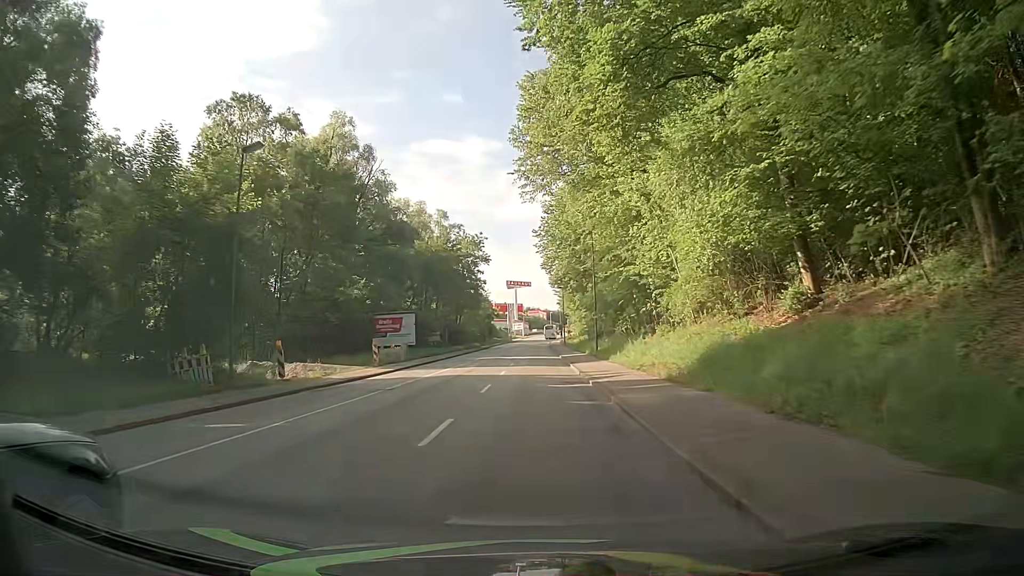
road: tertiary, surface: asphalt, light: Day
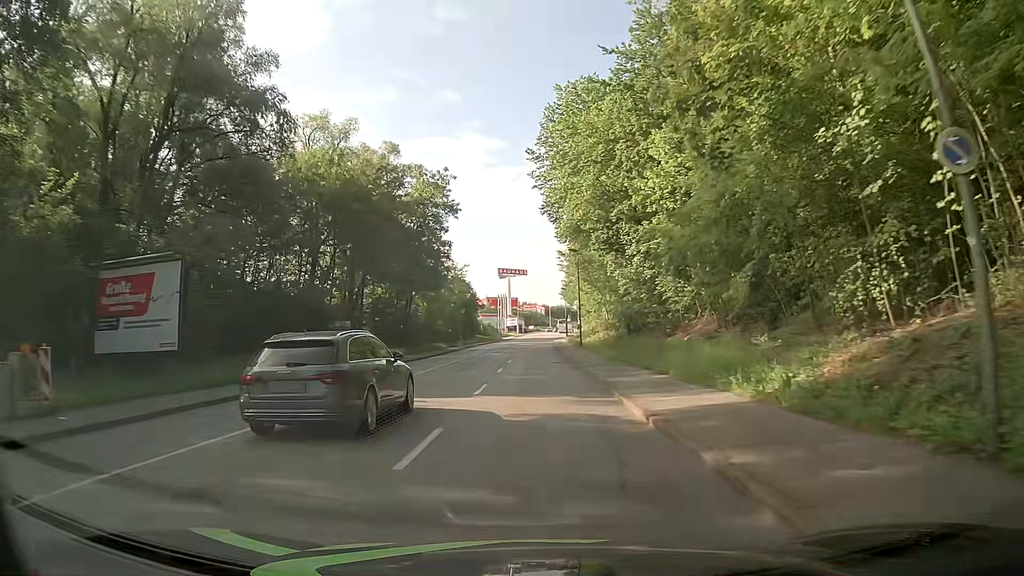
(-0.1, +38.0) m; 0°
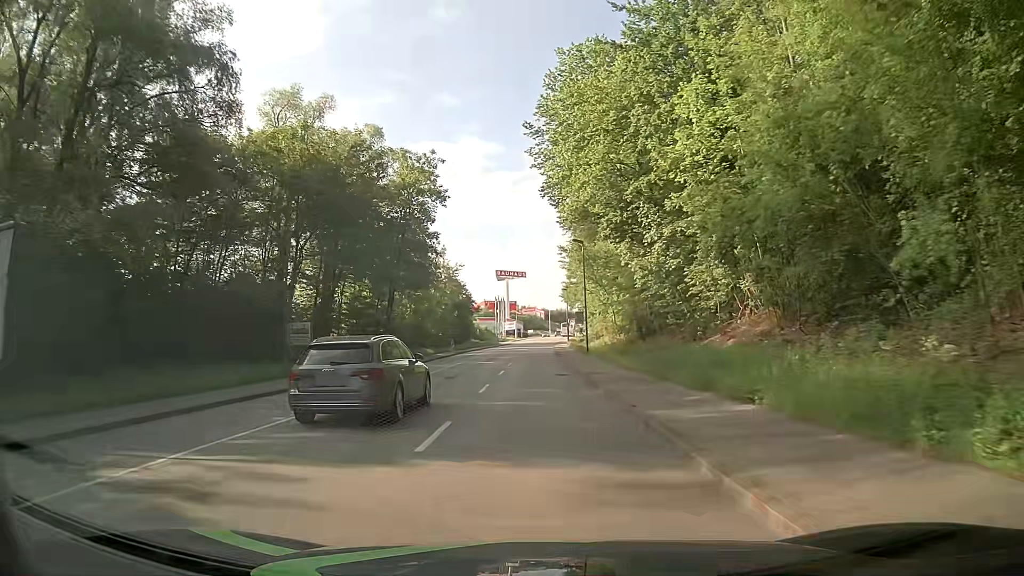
(0.0, +7.6) m; -1°
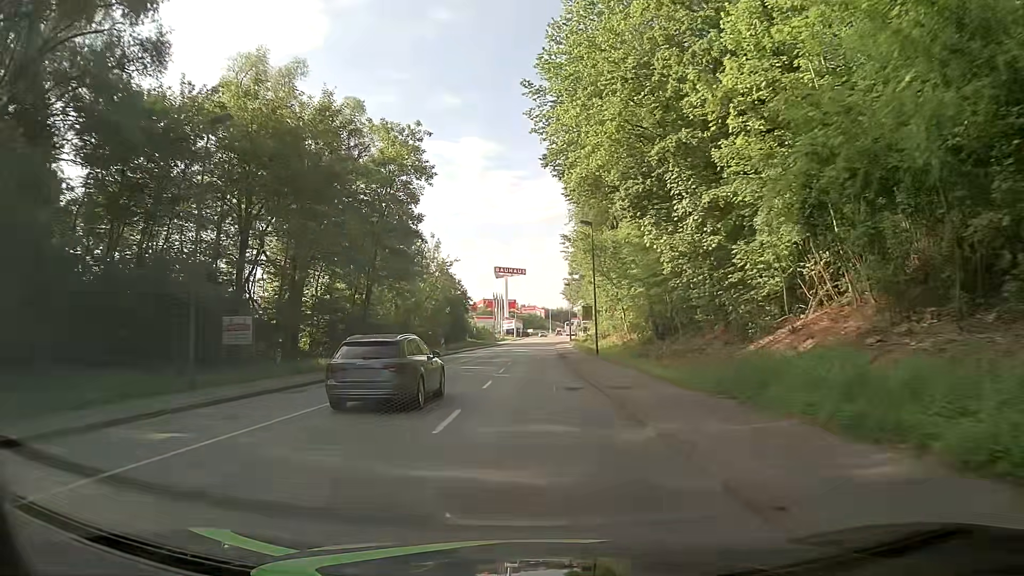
(+0.1, +7.6) m; +1°
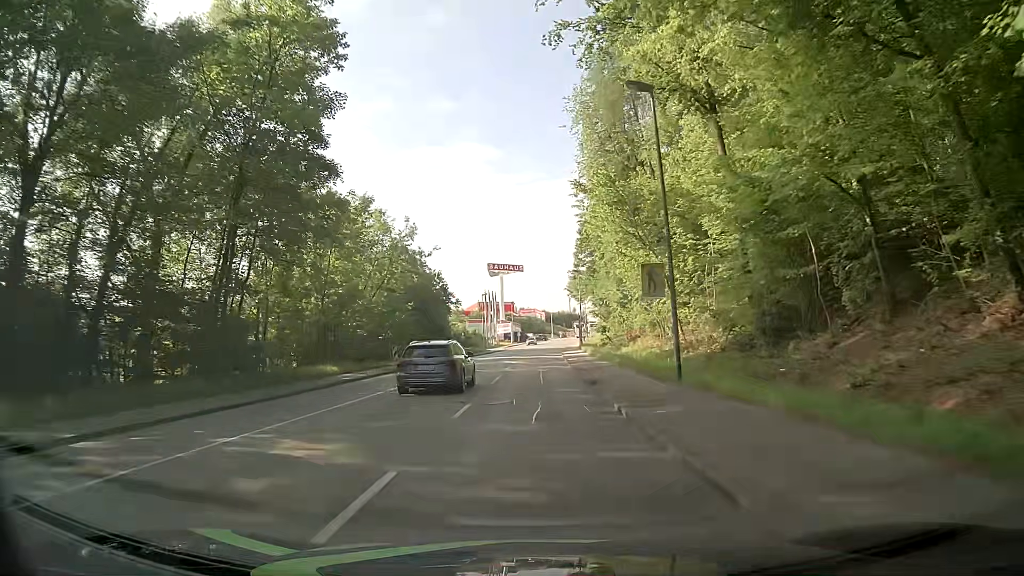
(-0.2, +22.8) m; -1°
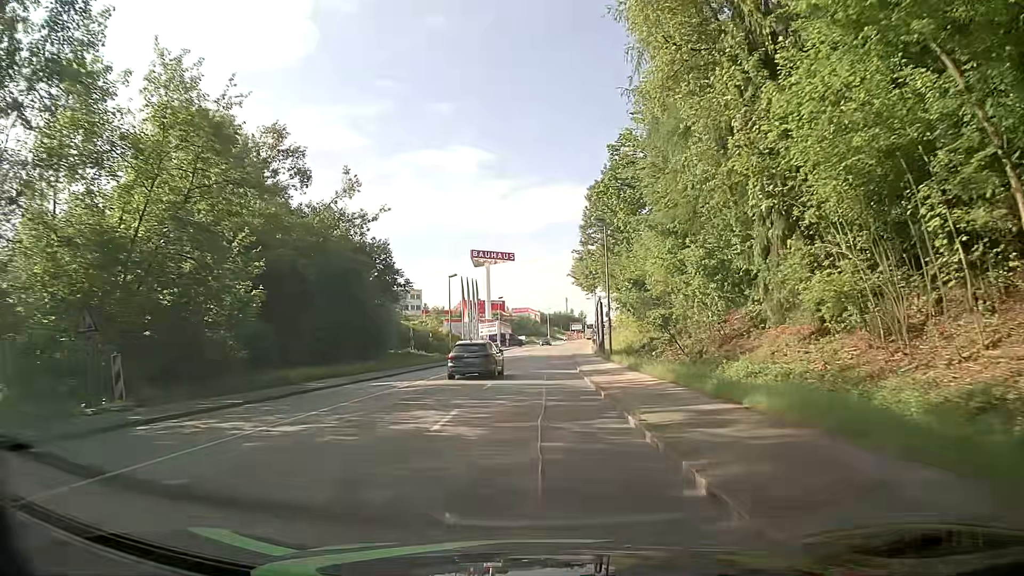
(+0.3, +30.4) m; +1°
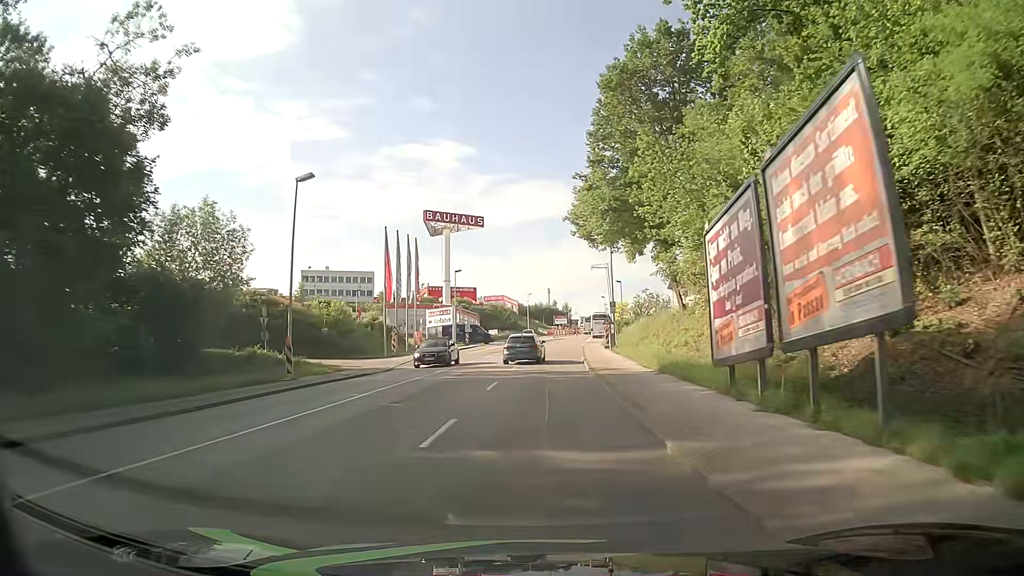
(+0.6, +38.0) m; +2°
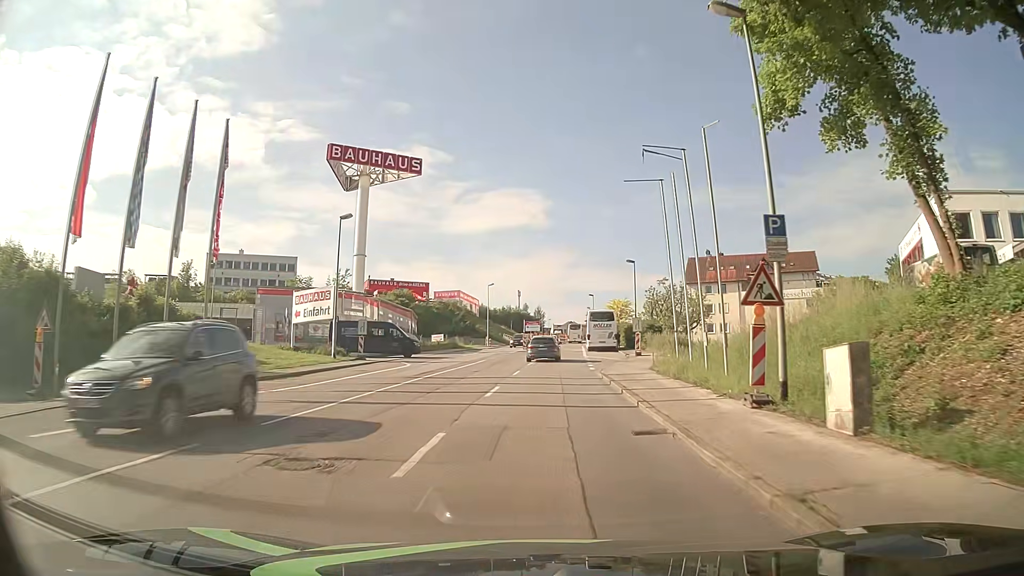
(+0.4, +38.0) m; +3°
(0, +10) (0, +20) (0, +30) (+1, +40) (+1, +50) (+2, +60) (+2, +70) (+3, +80) (+4, +90) (+5, +100) m
